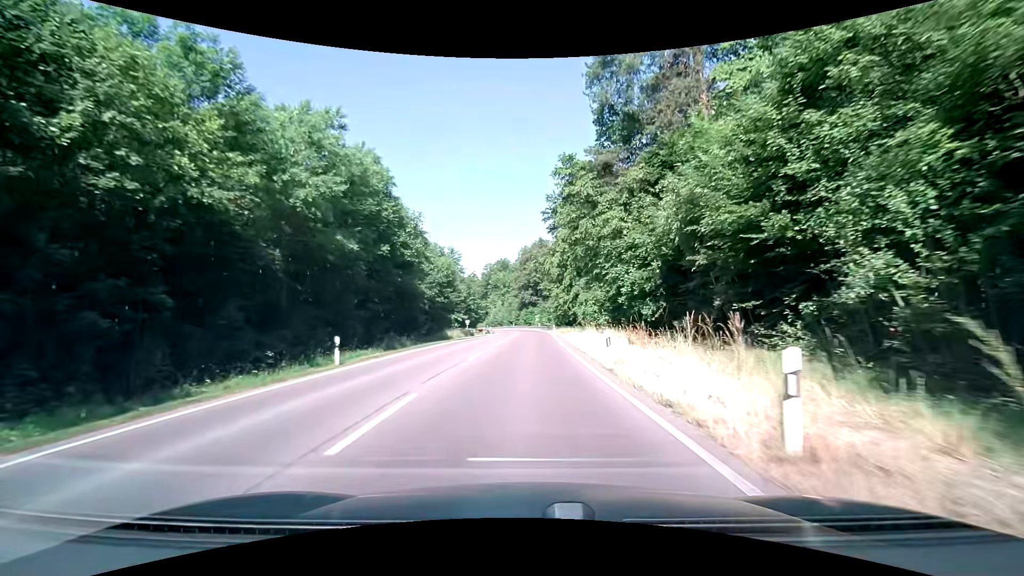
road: secondary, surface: asphalt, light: Day
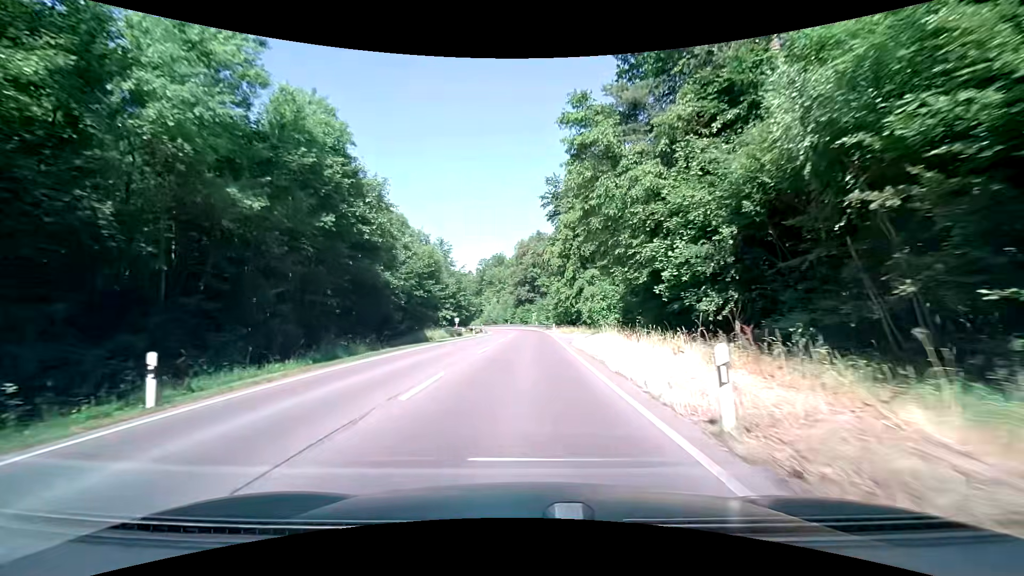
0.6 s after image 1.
(0.0, +8.8) m; 0°
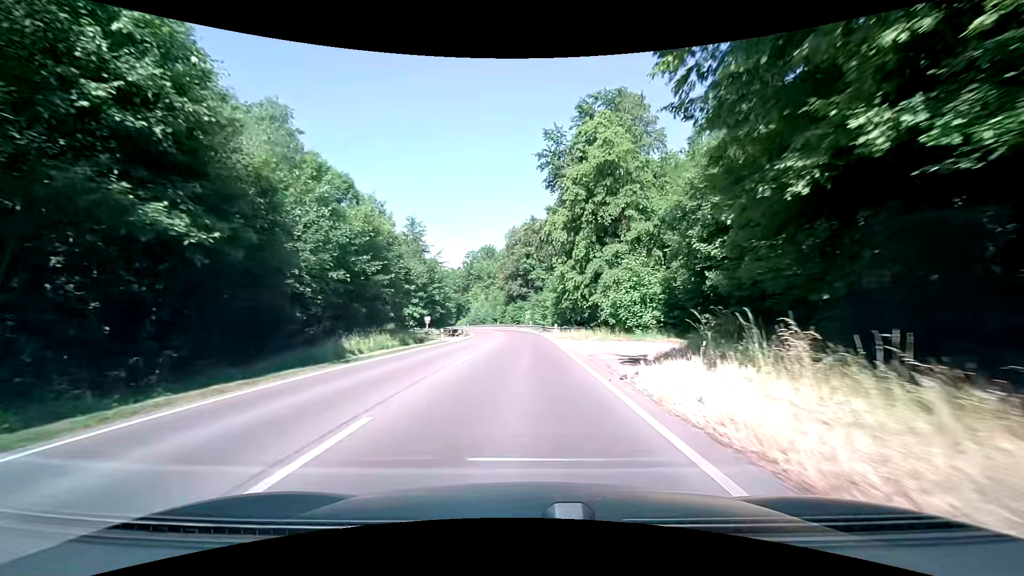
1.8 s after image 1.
(+0.2, +17.5) m; +1°
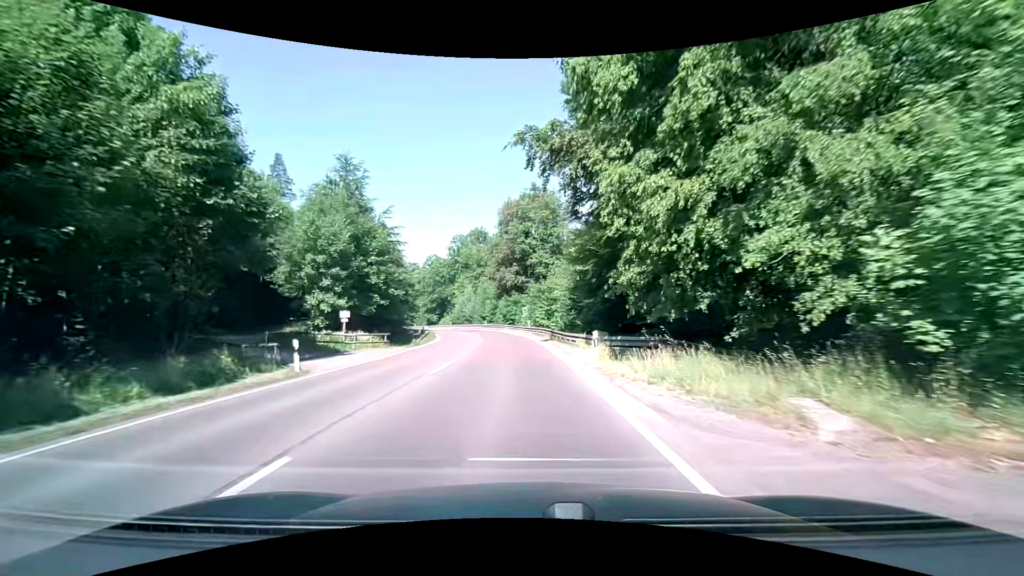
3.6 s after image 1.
(+0.2, +25.9) m; 0°
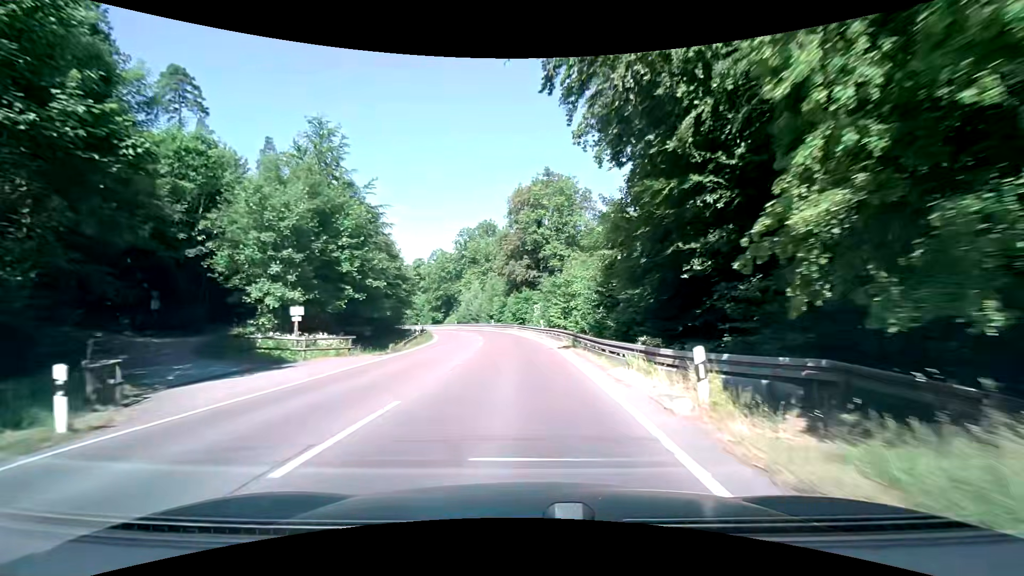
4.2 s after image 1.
(-0.1, +8.5) m; -1°
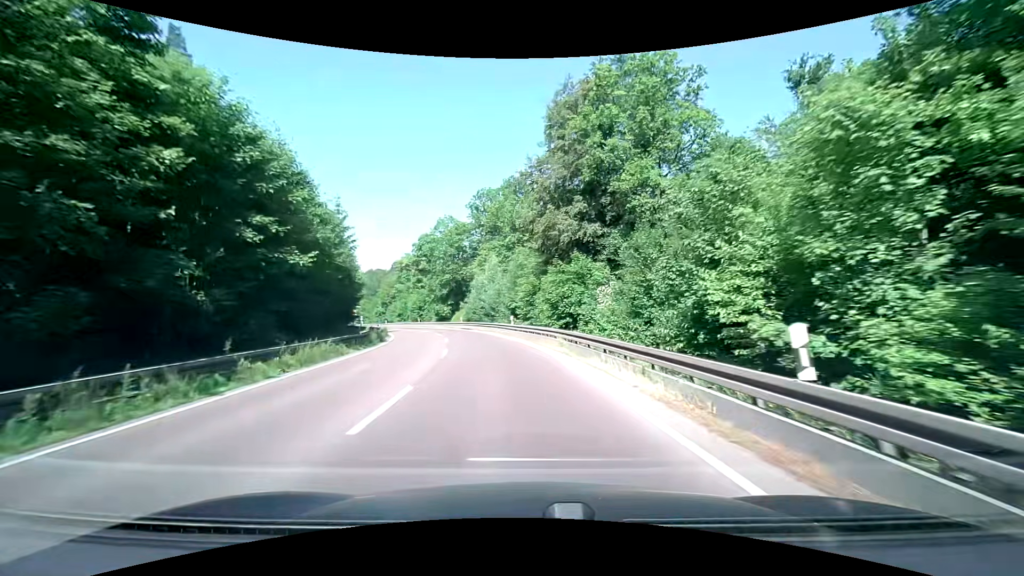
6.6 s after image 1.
(-1.1, +34.5) m; -4°
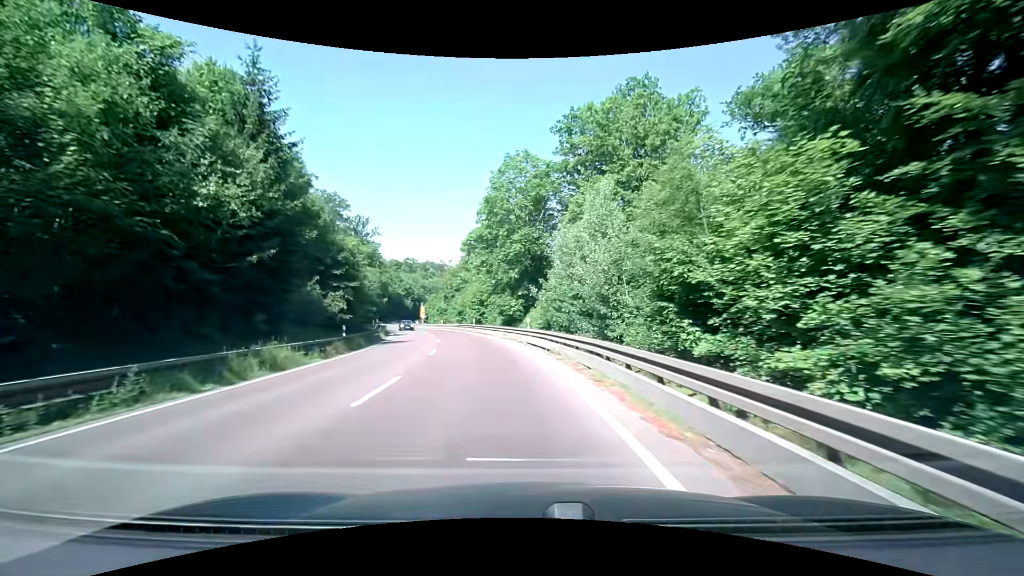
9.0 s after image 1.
(-2.4, +34.0) m; -10°
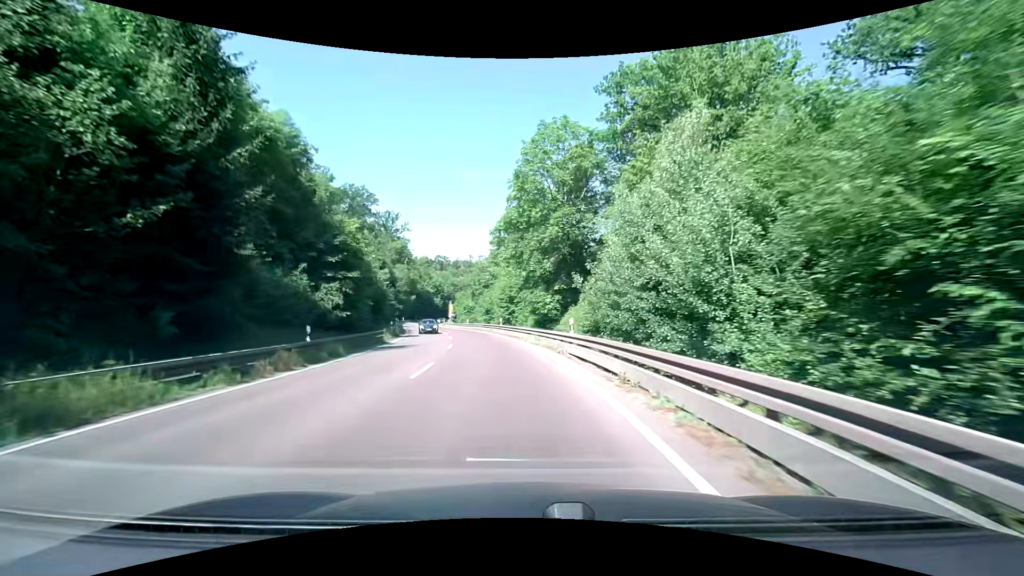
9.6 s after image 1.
(-0.3, +8.4) m; -4°
(0, +10) (-1, +20) (-2, +30) (-4, +40) (-6, +50) (-8, +59) (-10, +69) (-13, +79) (-15, +88) (-18, +98) m
